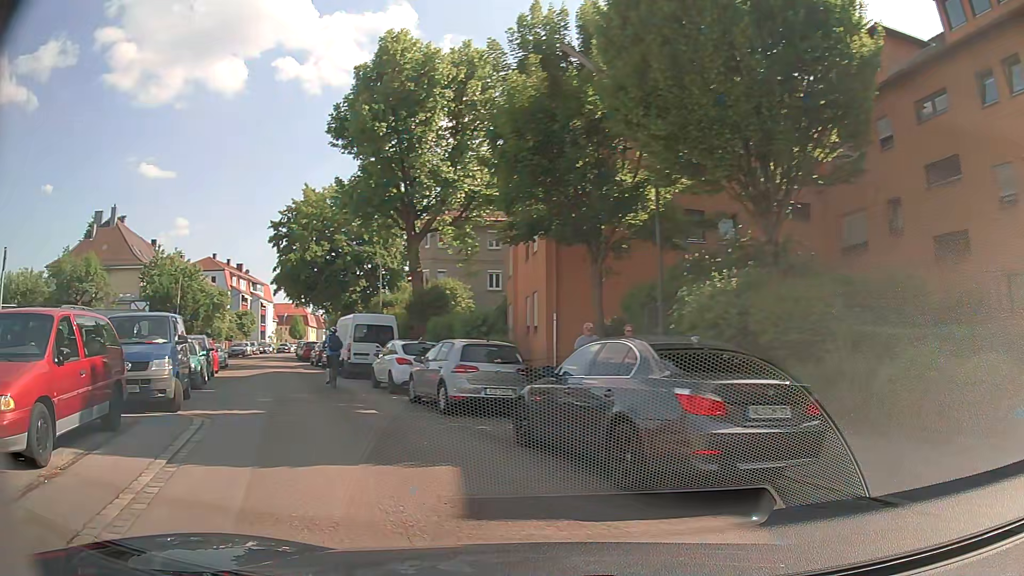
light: Day
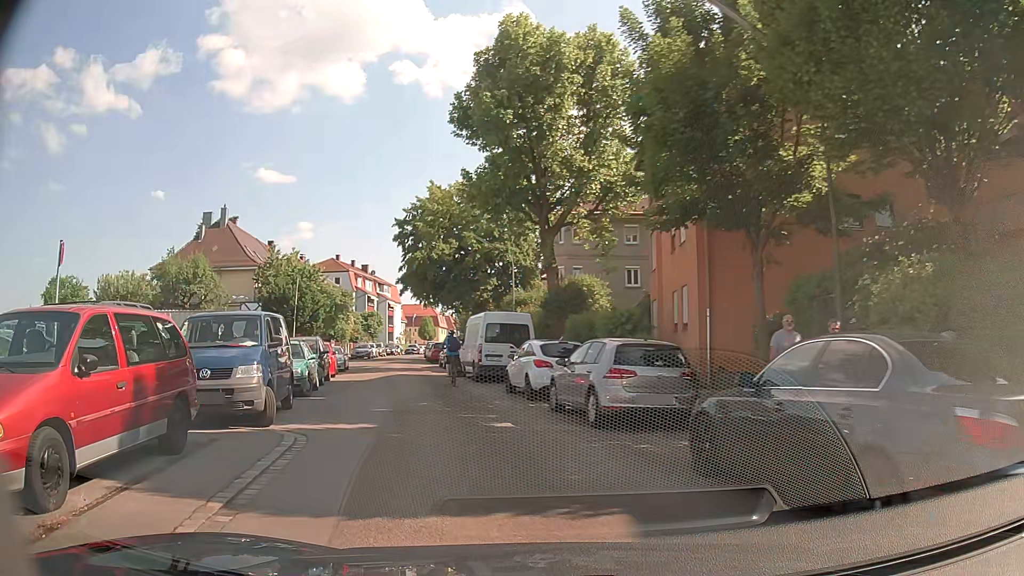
(-0.2, +2.2) m; -11°
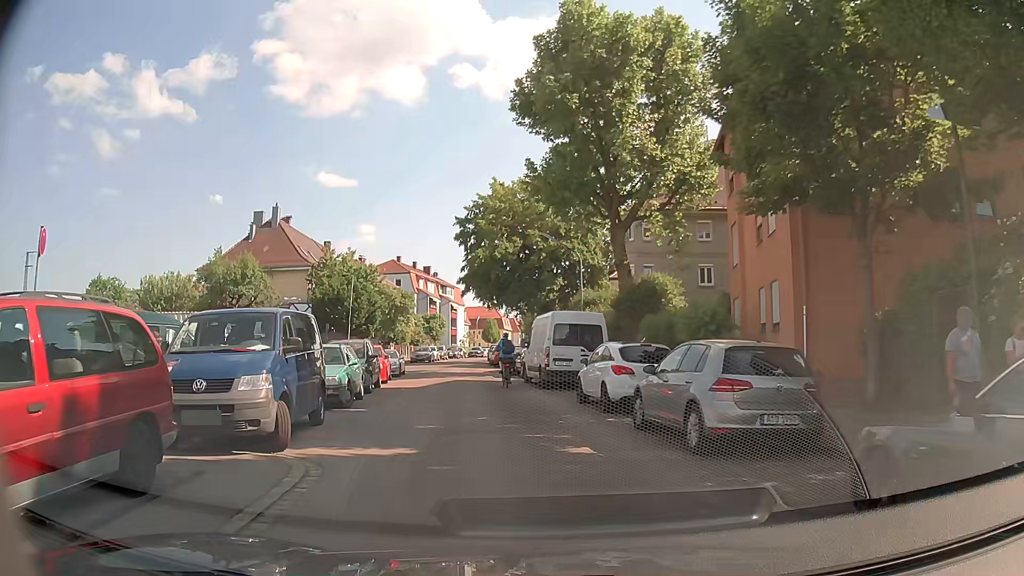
(-0.2, +2.4) m; -7°
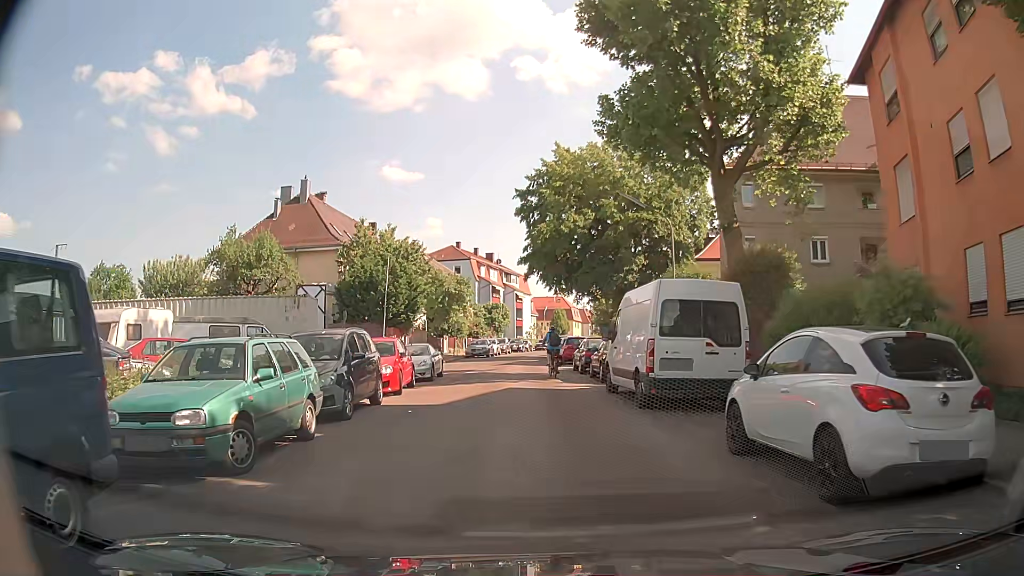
(-0.5, +8.6) m; -5°
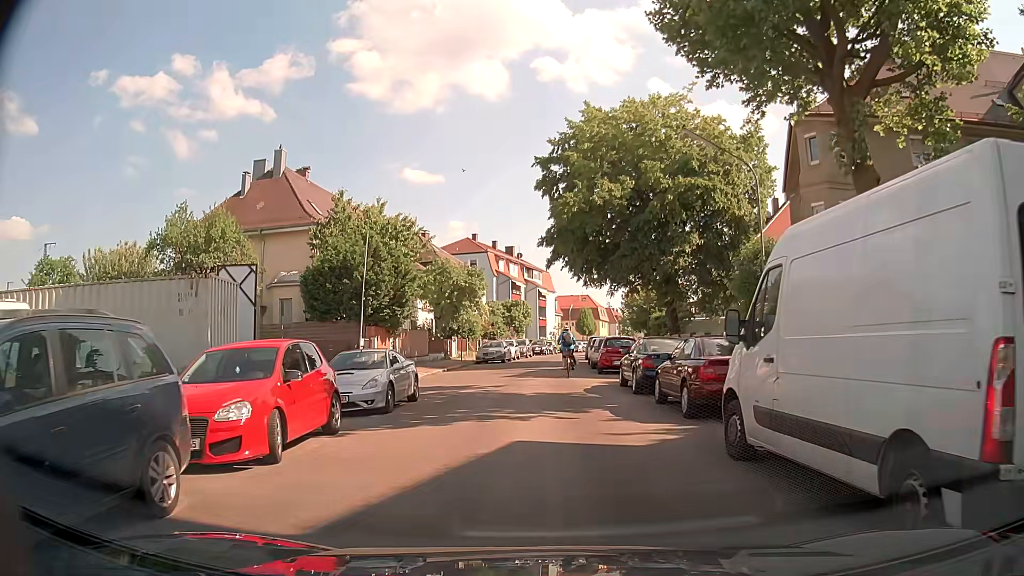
(-0.3, +9.4) m; -3°
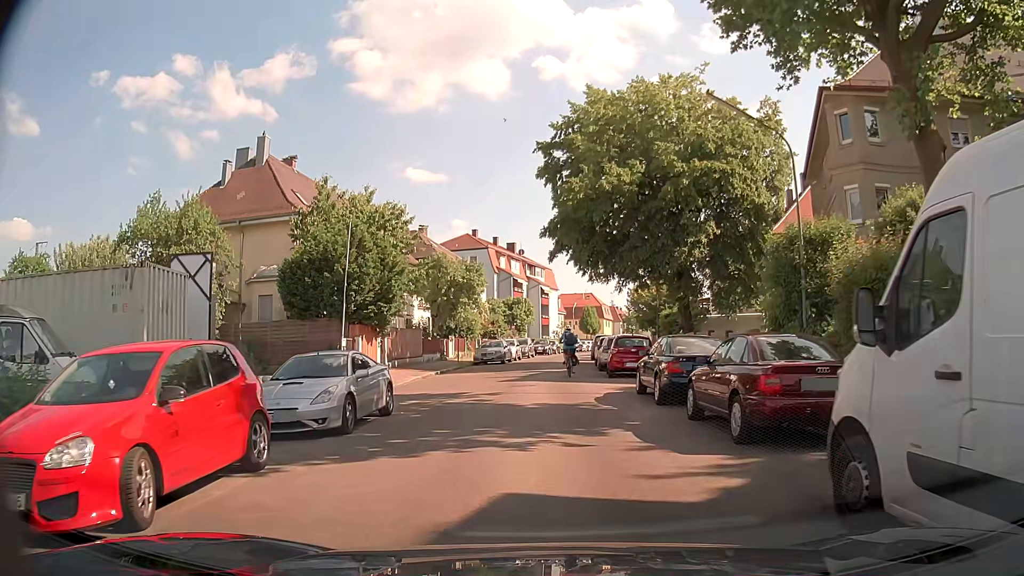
(0.0, +3.0) m; +1°
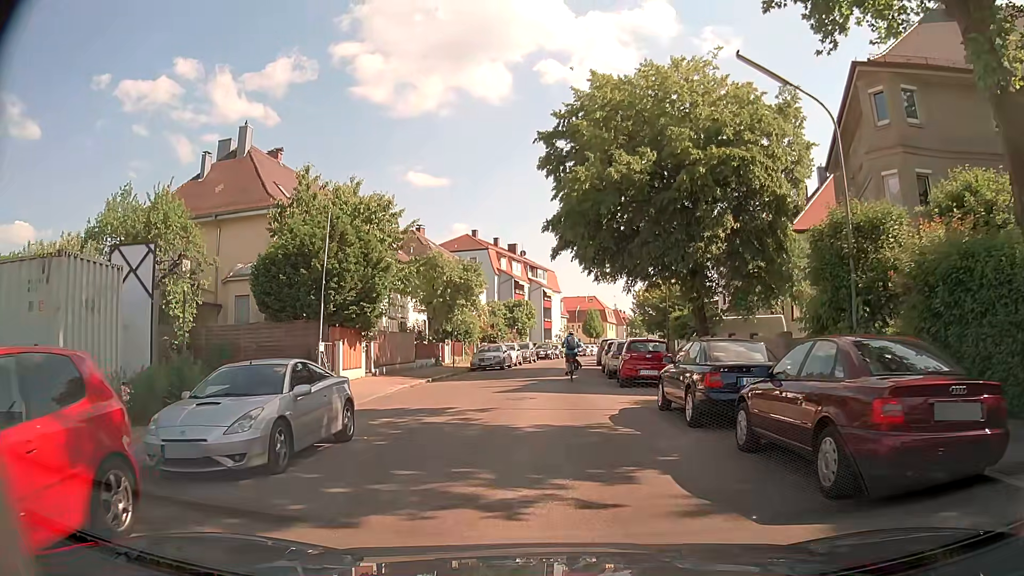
(-0.1, +2.9) m; 0°
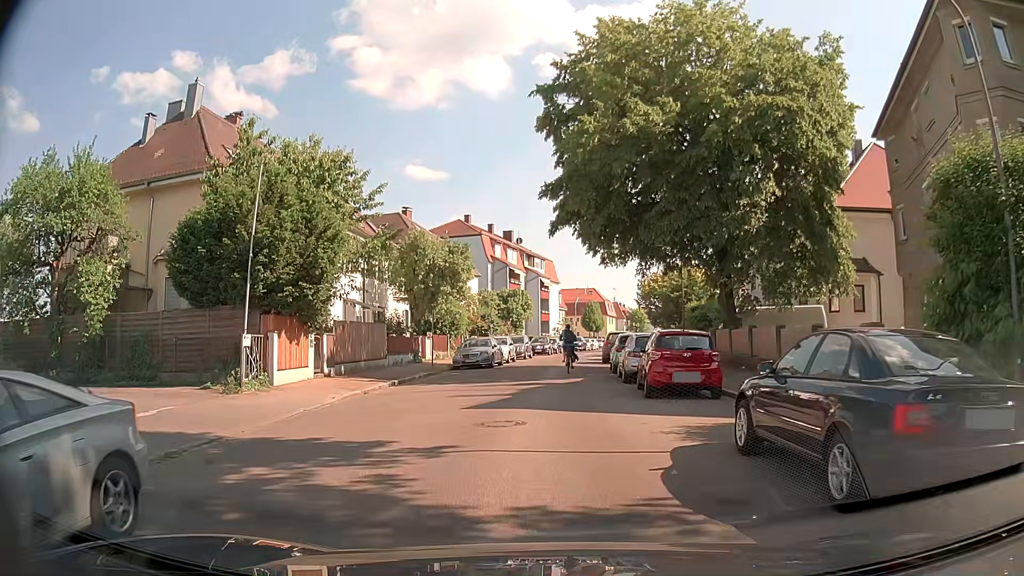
(-0.1, +5.9) m; 0°
